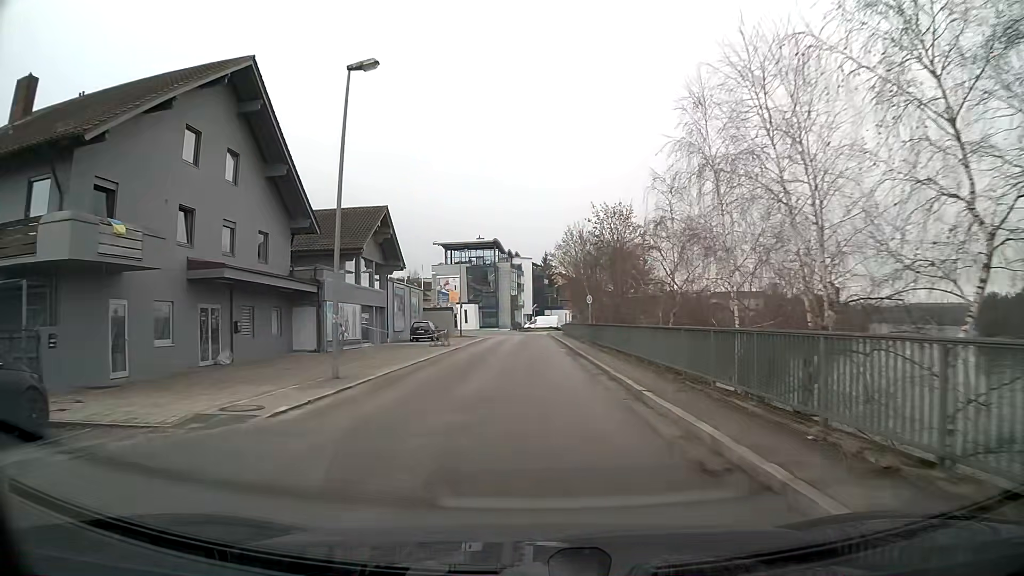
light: Day
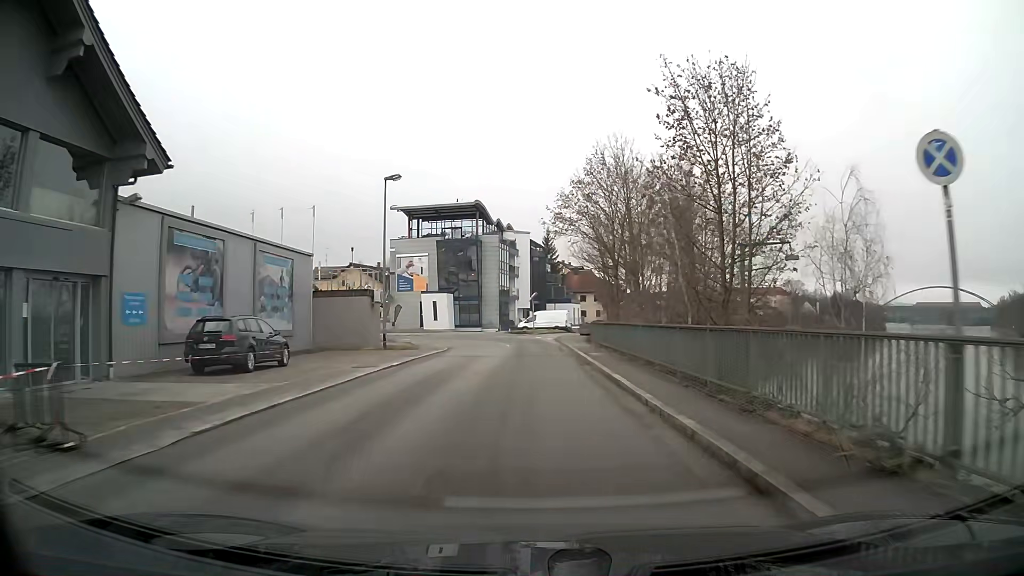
(0.0, +32.0) m; 0°
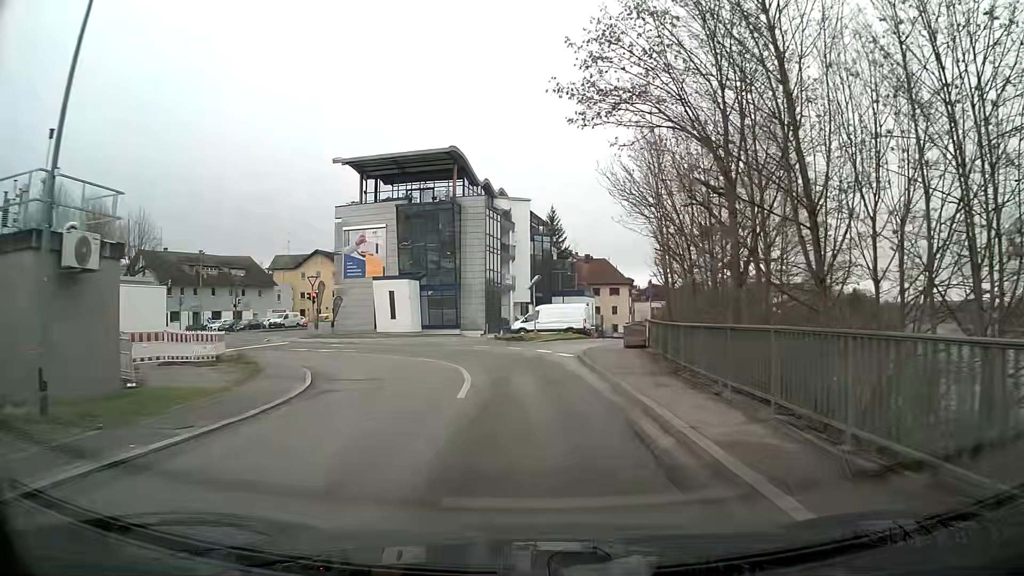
(0.0, +23.2) m; 0°
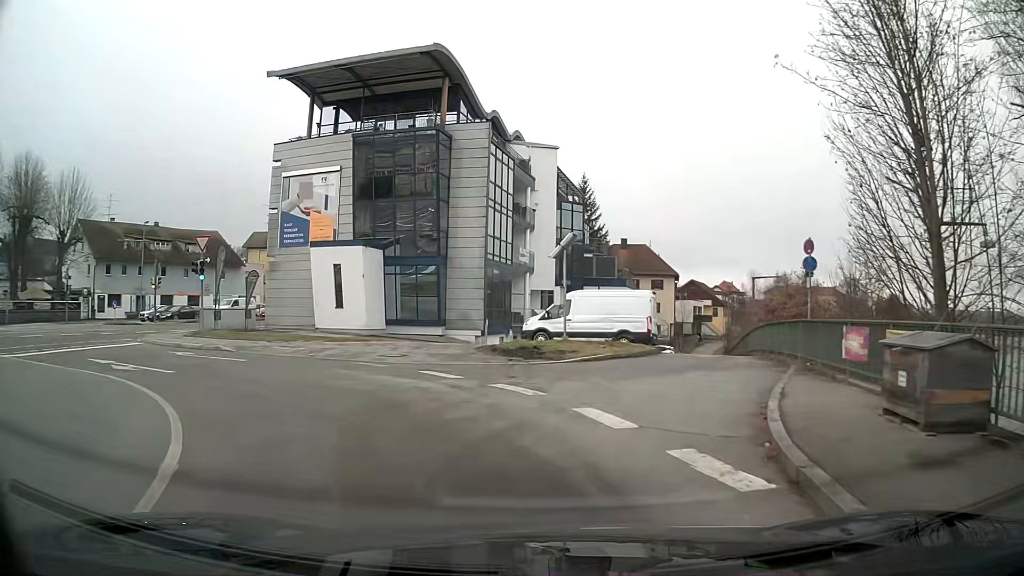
(-0.3, +19.0) m; -4°
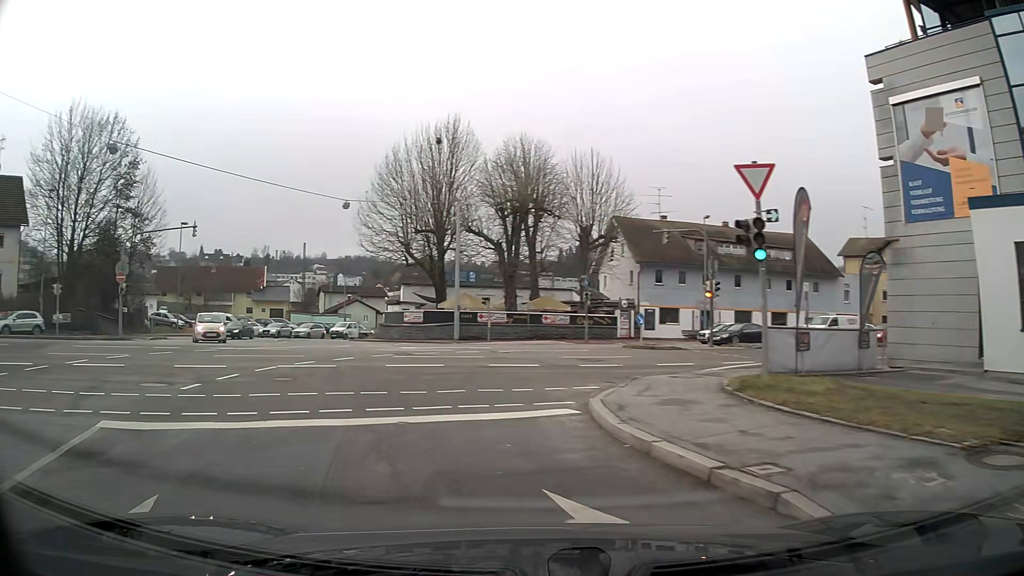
(-6.4, +15.4) m; -50°
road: unclassified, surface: asphalt
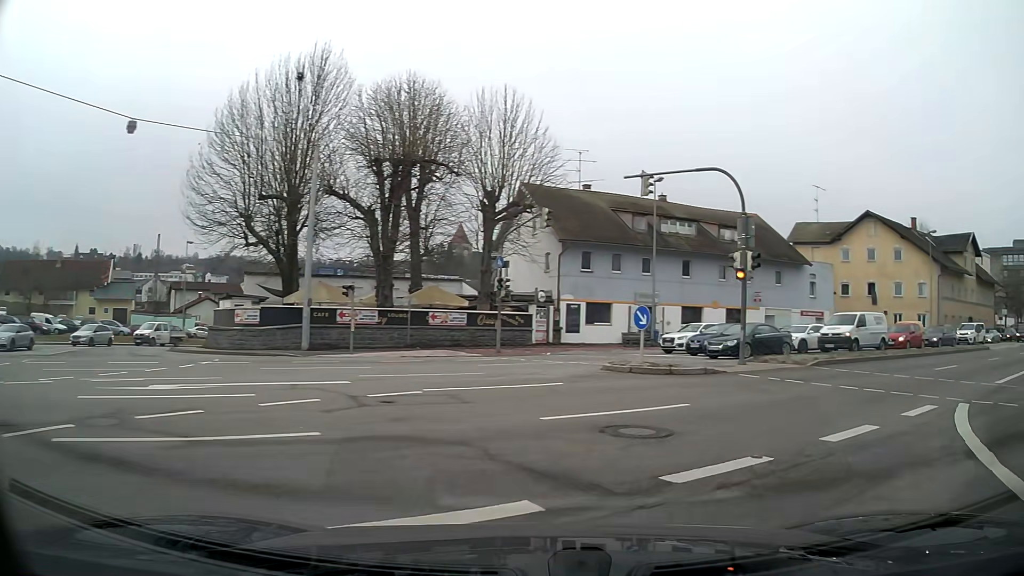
(0.0, +15.7) m; +19°
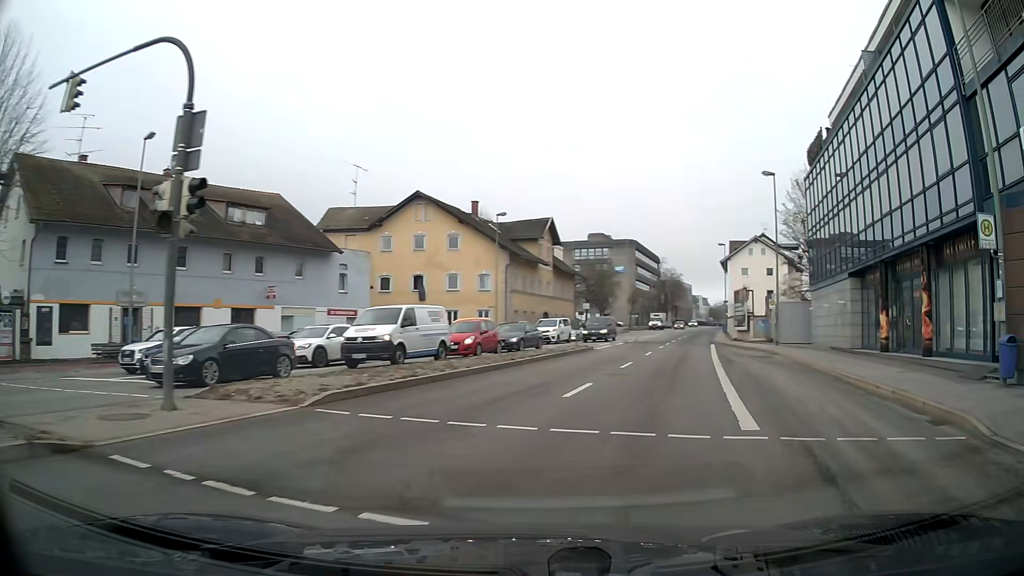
(+3.6, +10.0) m; +37°
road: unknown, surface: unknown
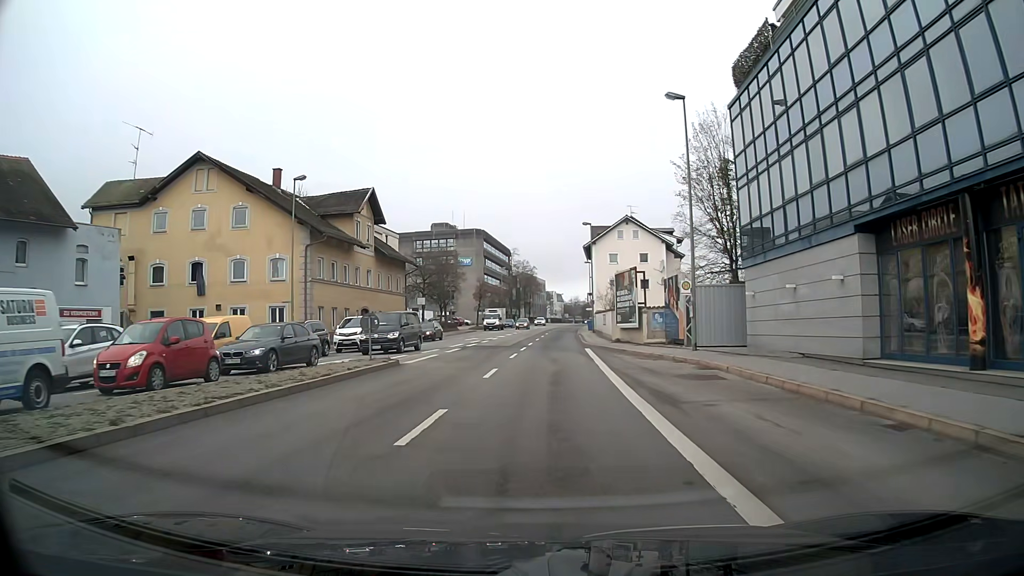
(+1.7, +14.0) m; +10°
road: primary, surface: asphalt
